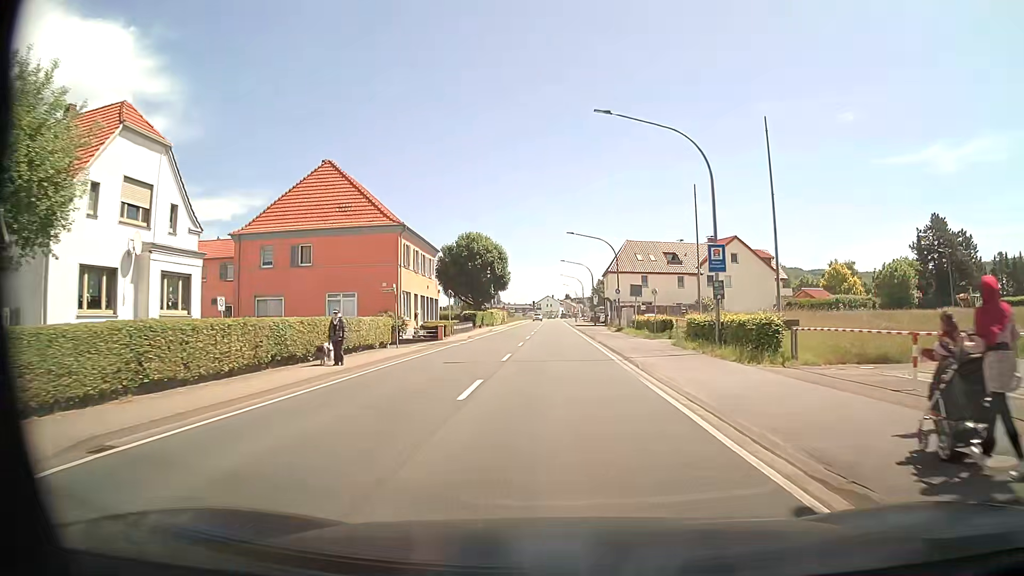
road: primary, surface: asphalt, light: Day
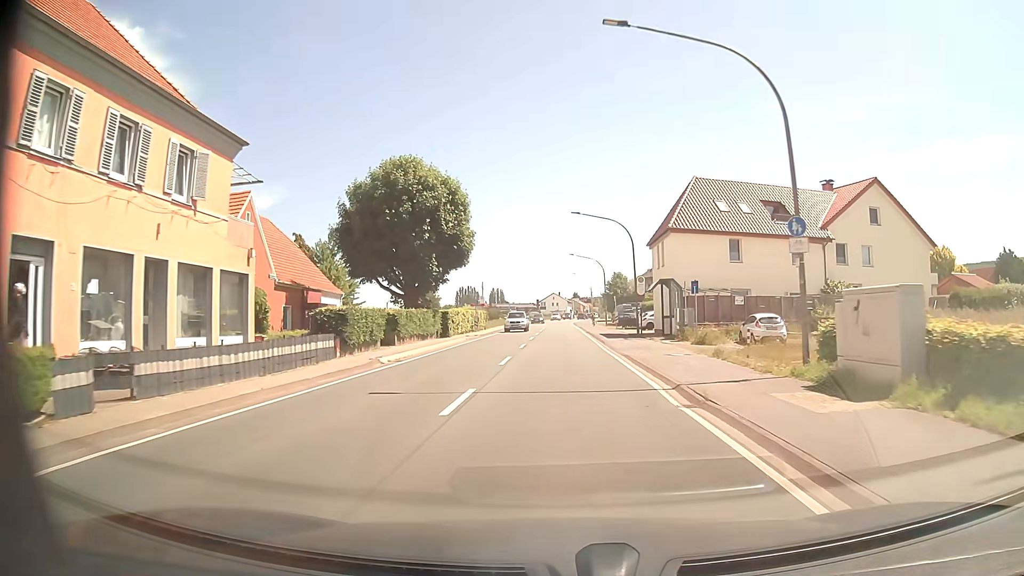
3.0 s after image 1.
(0.0, +38.2) m; 0°
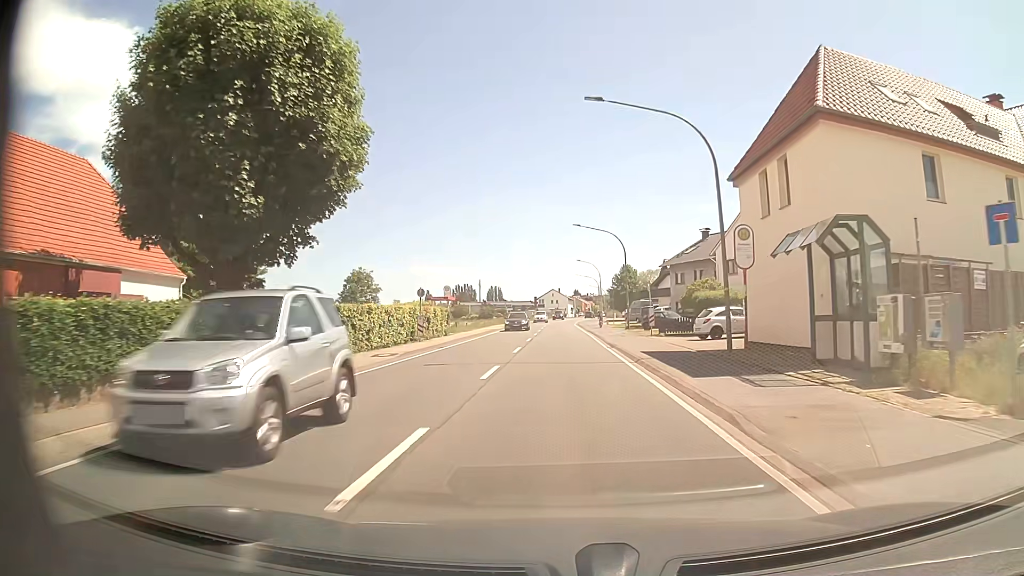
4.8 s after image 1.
(+0.1, +22.9) m; 0°
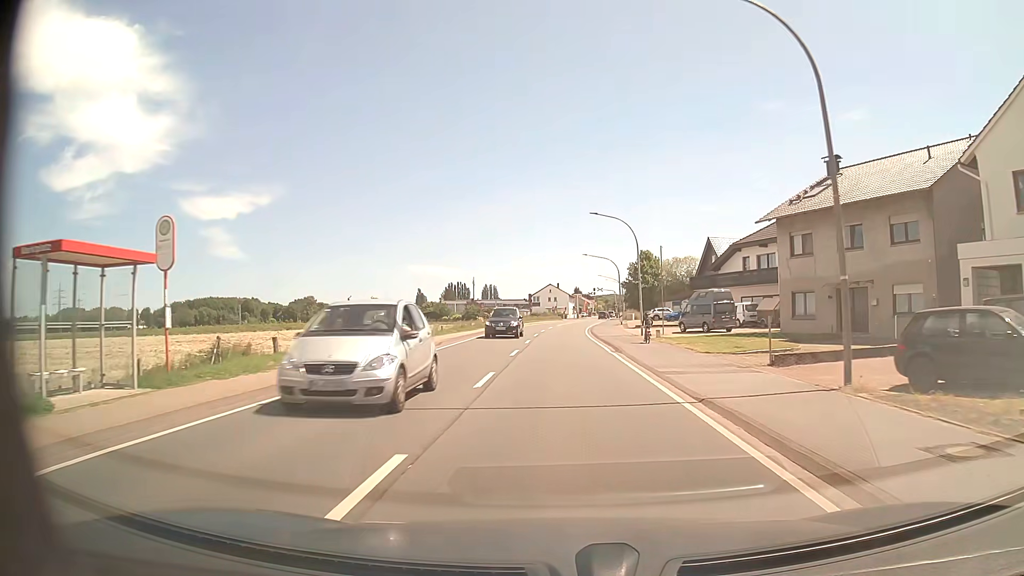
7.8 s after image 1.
(0.0, +38.2) m; 0°
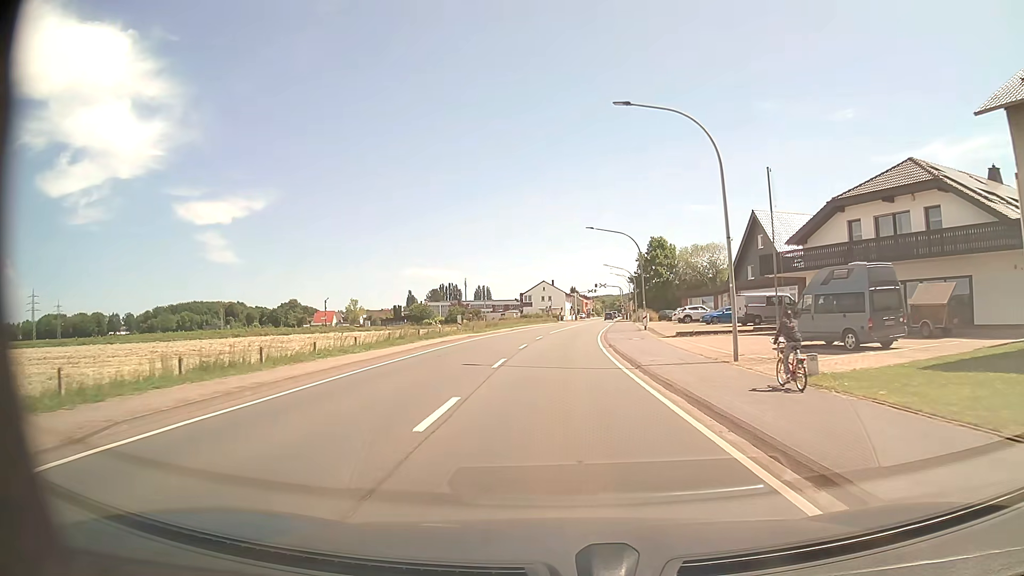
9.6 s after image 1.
(+0.2, +22.9) m; +1°
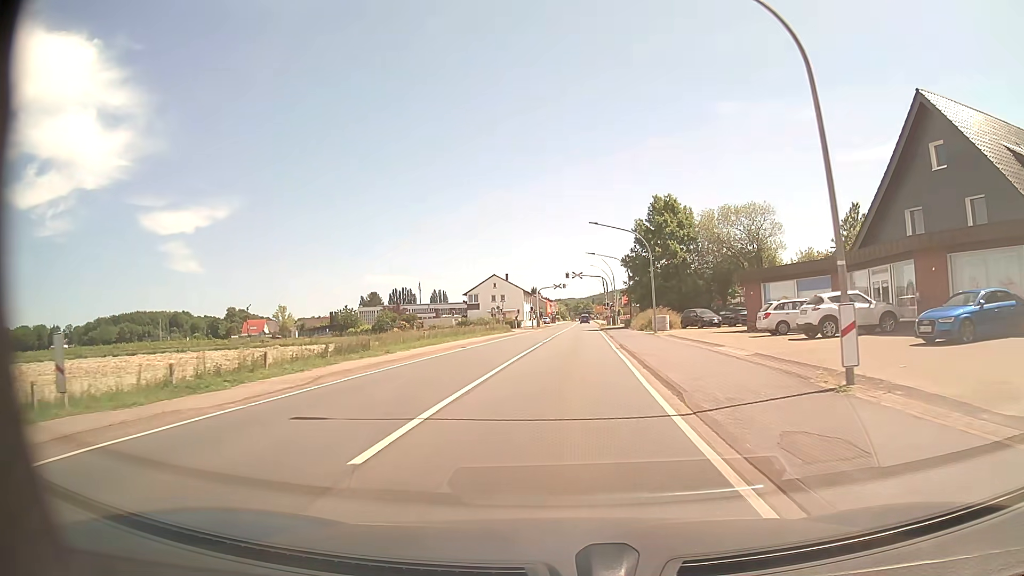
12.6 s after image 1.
(+0.8, +38.1) m; +3°
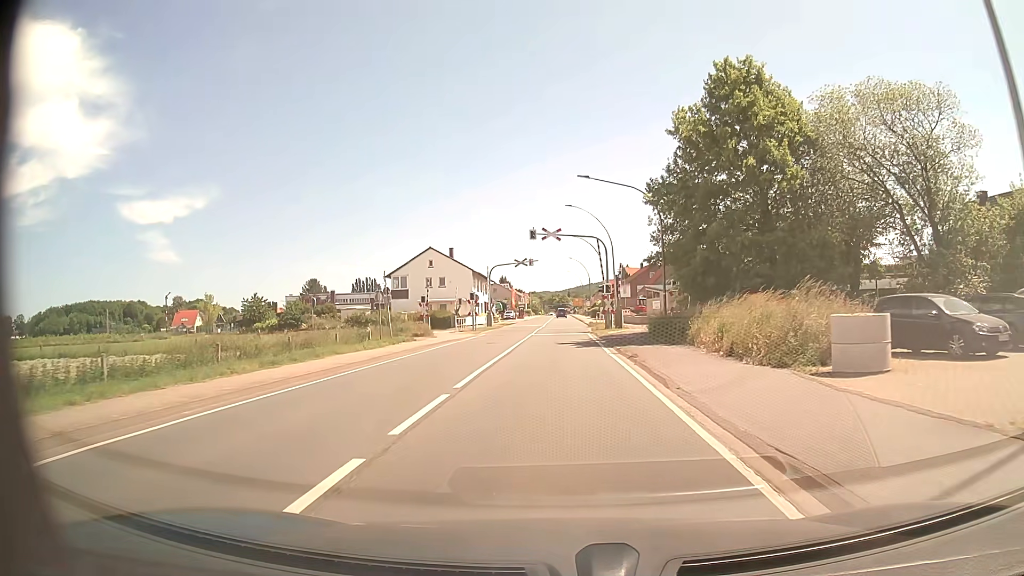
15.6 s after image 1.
(+1.1, +35.7) m; +2°
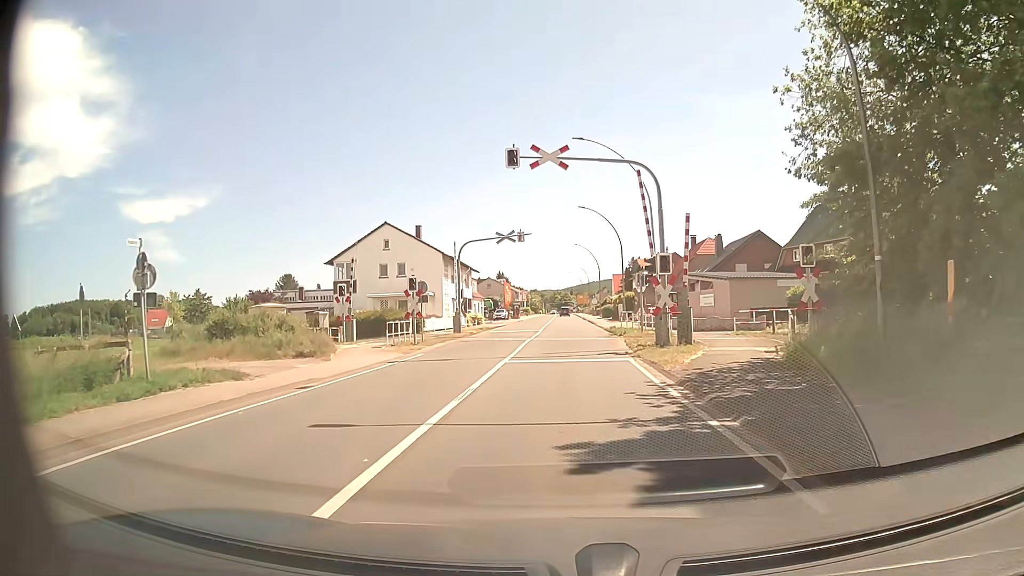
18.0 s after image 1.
(0.0, +20.7) m; 0°
(0, +10) (0, +20) (0, +30) (+1, +40) (+1, +50) (+1, +60) (+1, +70) (+1, +80) (+1, +90) (+1, +100) m
